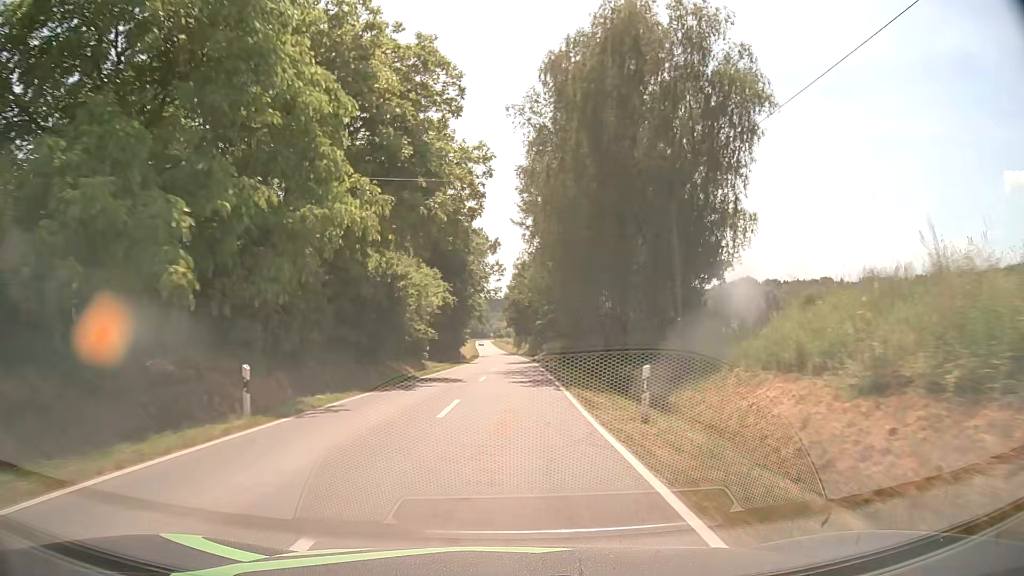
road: tertiary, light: Day
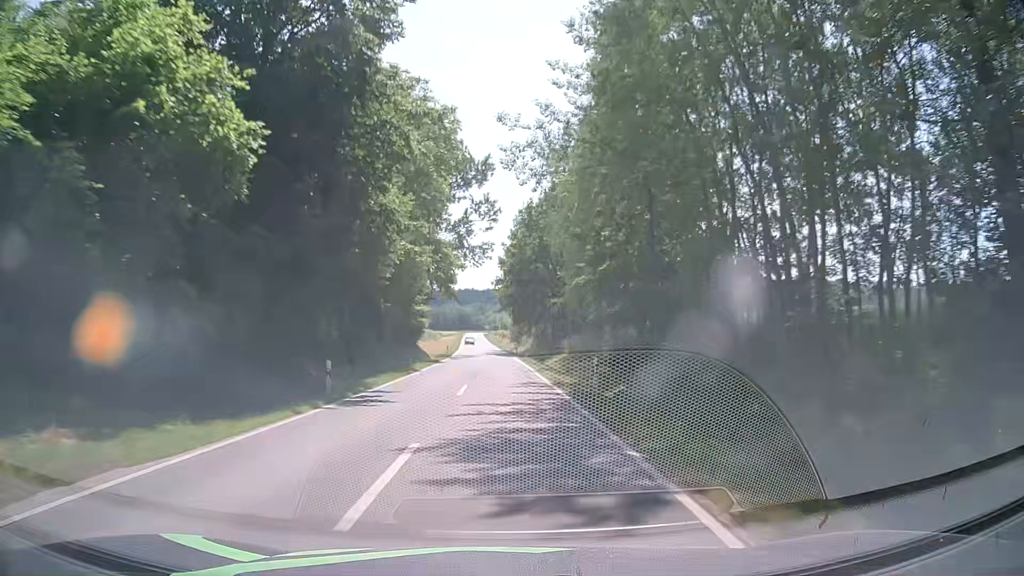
(+0.5, +43.2) m; 0°
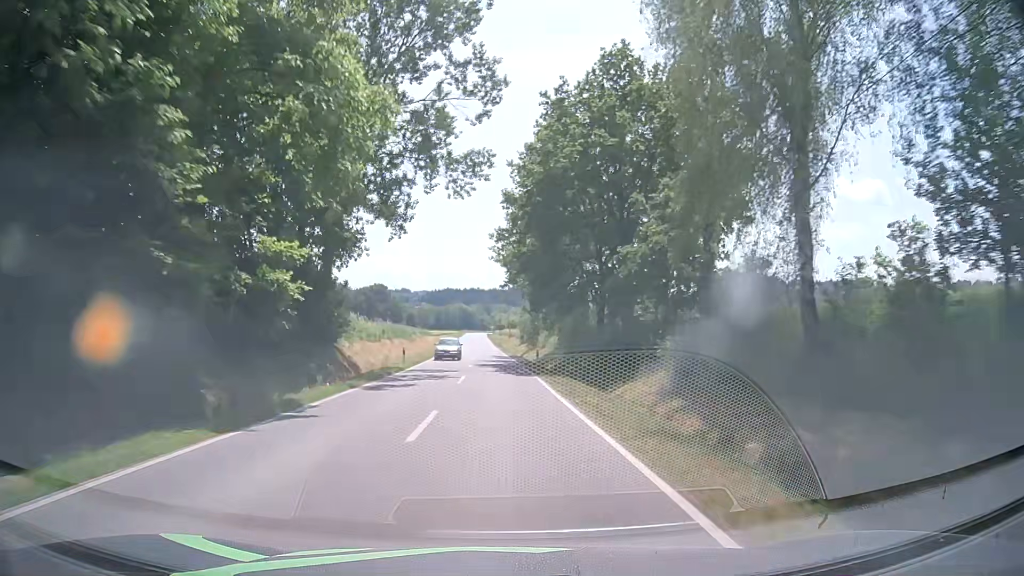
(-0.3, +32.4) m; 0°
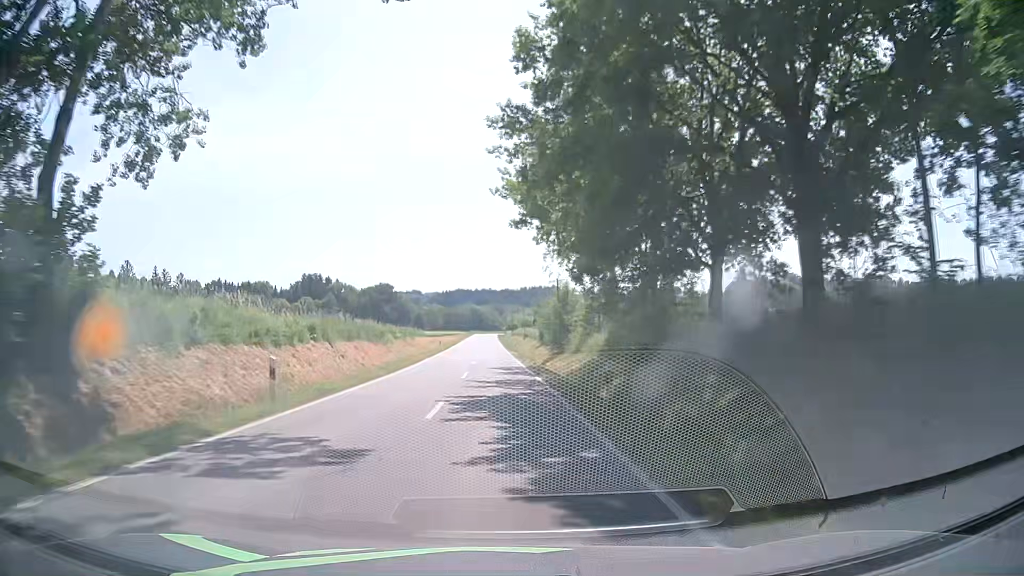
(-0.3, +21.5) m; -1°
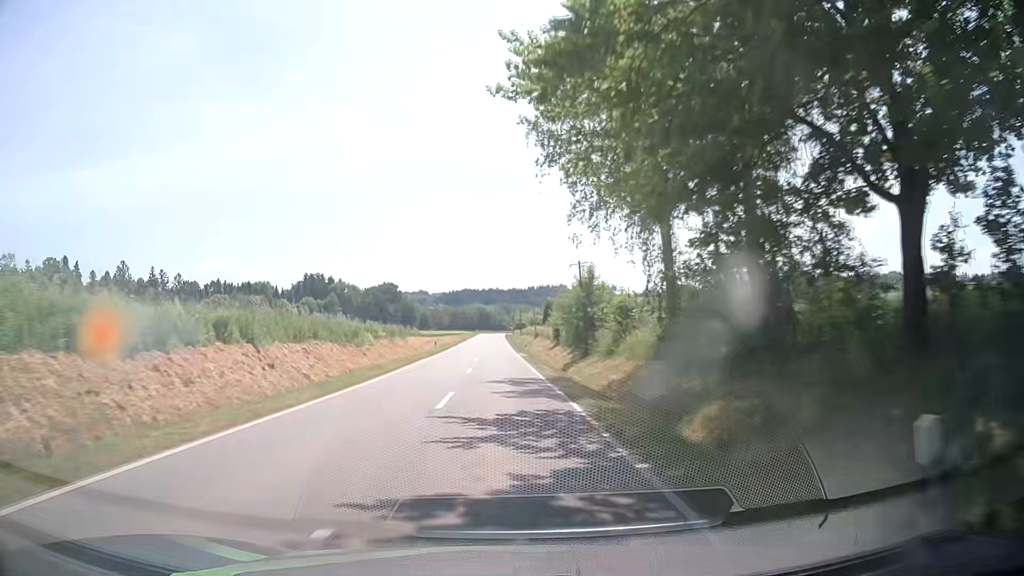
(-0.2, +10.7) m; -1°
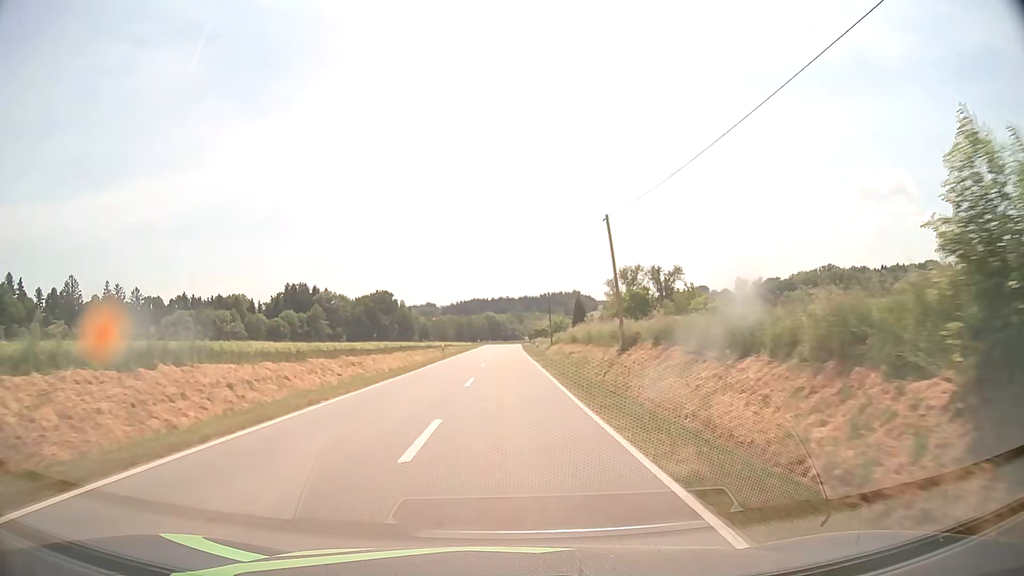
(-0.7, +53.5) m; -1°
(0, +10) (0, +20) (0, +30) (0, +40) (0, +50) (0, +60) (0, +70) (0, +80) (0, +90) (0, +100) m
